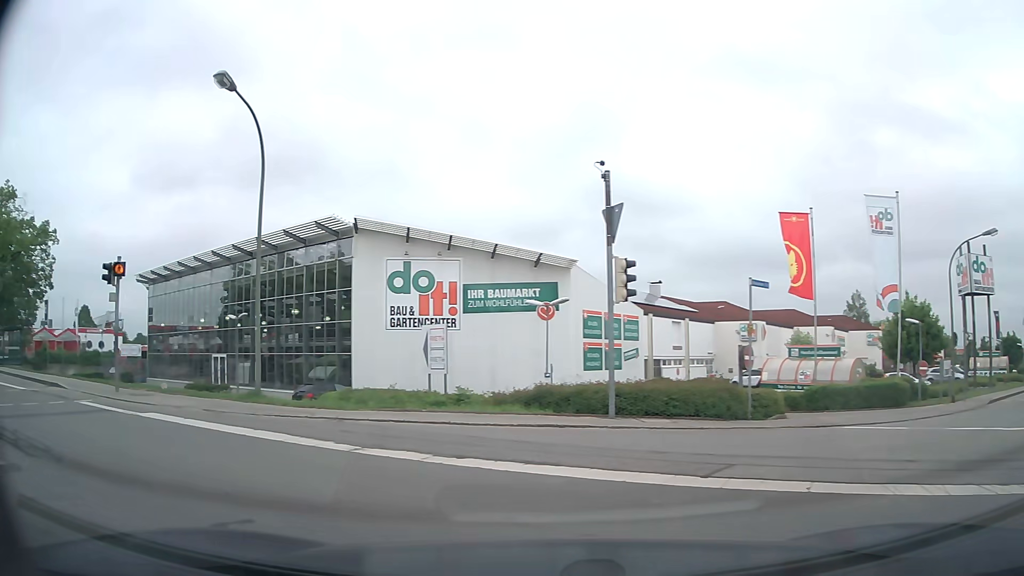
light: Day
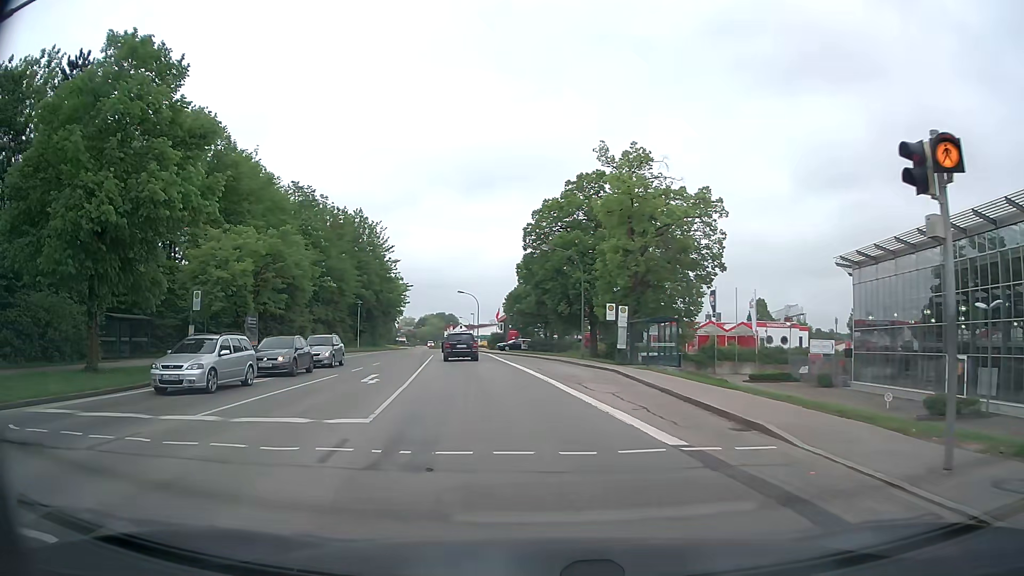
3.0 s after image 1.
(-7.1, +8.9) m; -60°
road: secondary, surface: asphalt
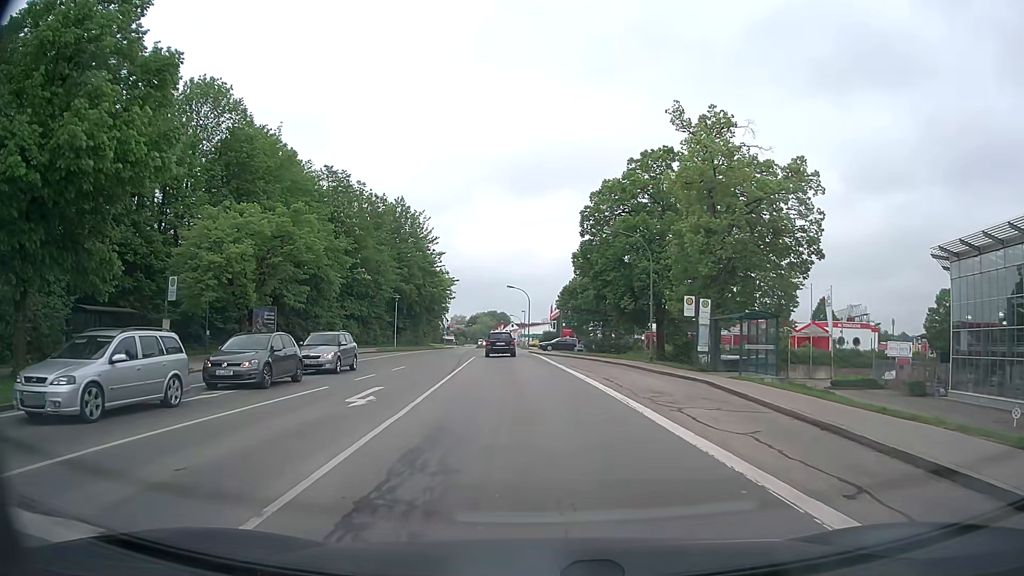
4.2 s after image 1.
(-0.4, +7.0) m; -5°
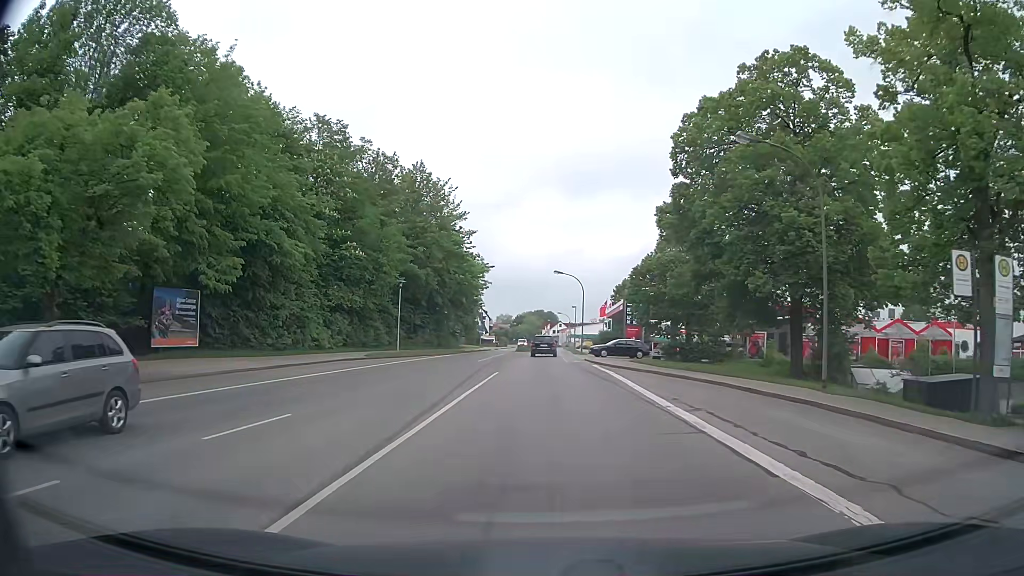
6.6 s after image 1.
(-1.1, +18.4) m; -5°
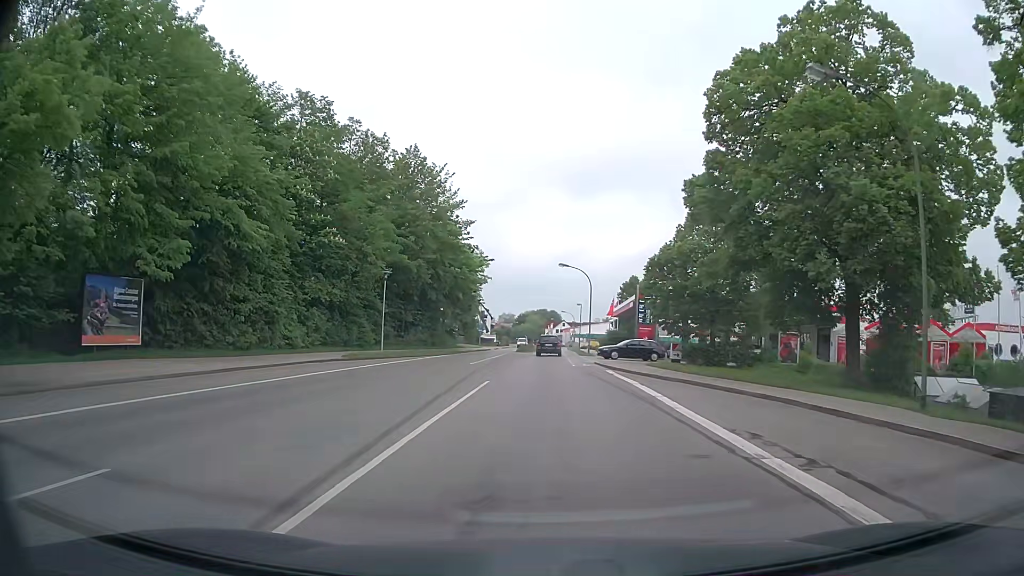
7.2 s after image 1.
(0.0, +5.6) m; 0°
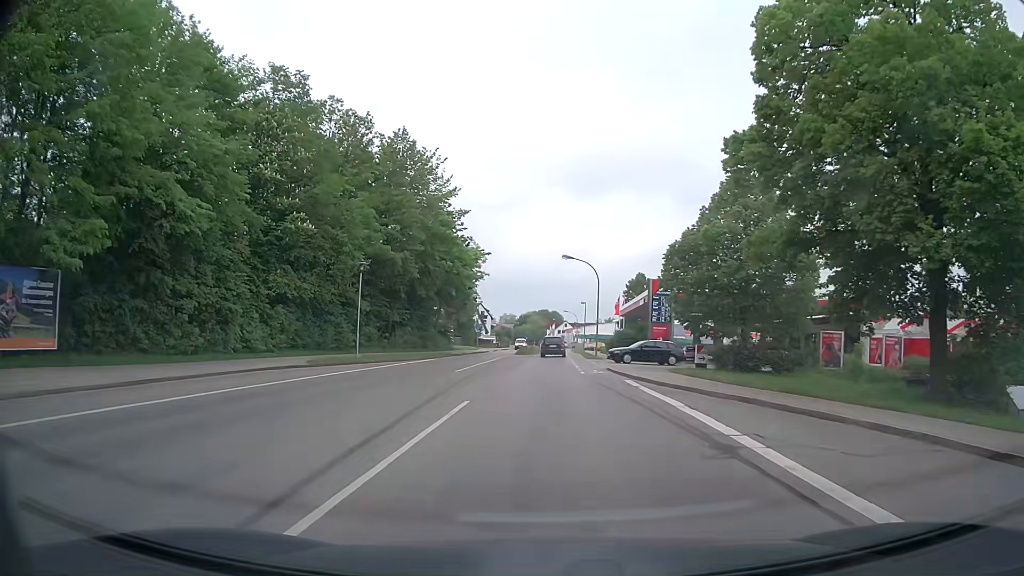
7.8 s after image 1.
(0.0, +6.0) m; 0°
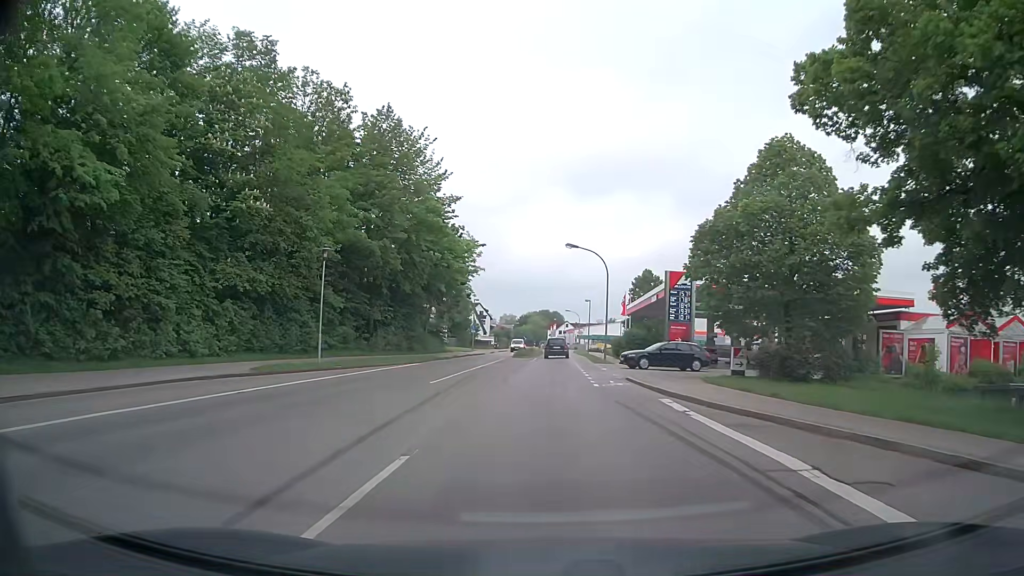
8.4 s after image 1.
(0.0, +6.3) m; 0°
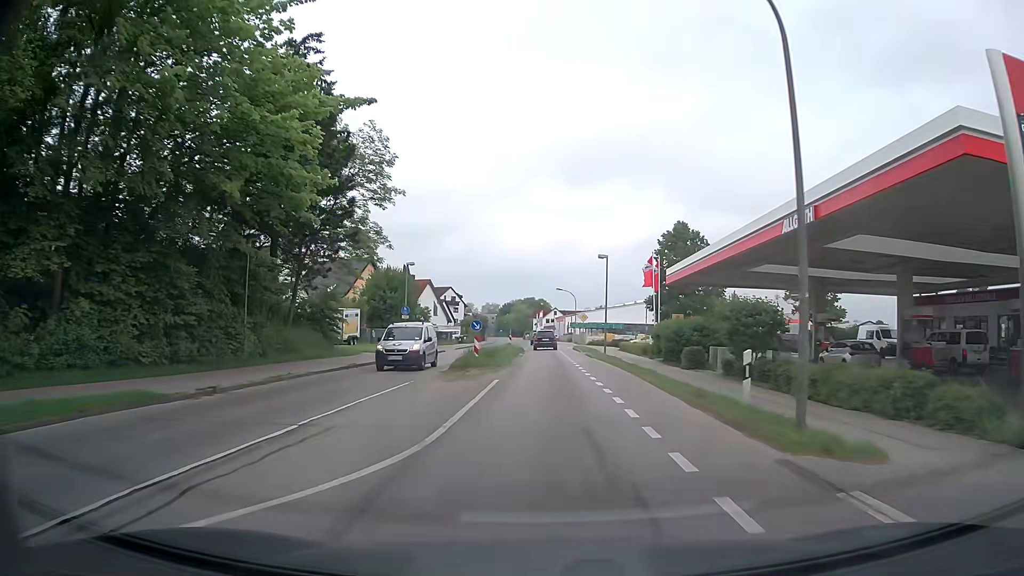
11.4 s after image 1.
(+0.3, +33.1) m; +1°
(0, +10) (0, +20) (0, +30) (0, +40) (0, +50) (0, +60) (0, +70) (-1, +80) (-1, +90) (-1, +100) m
